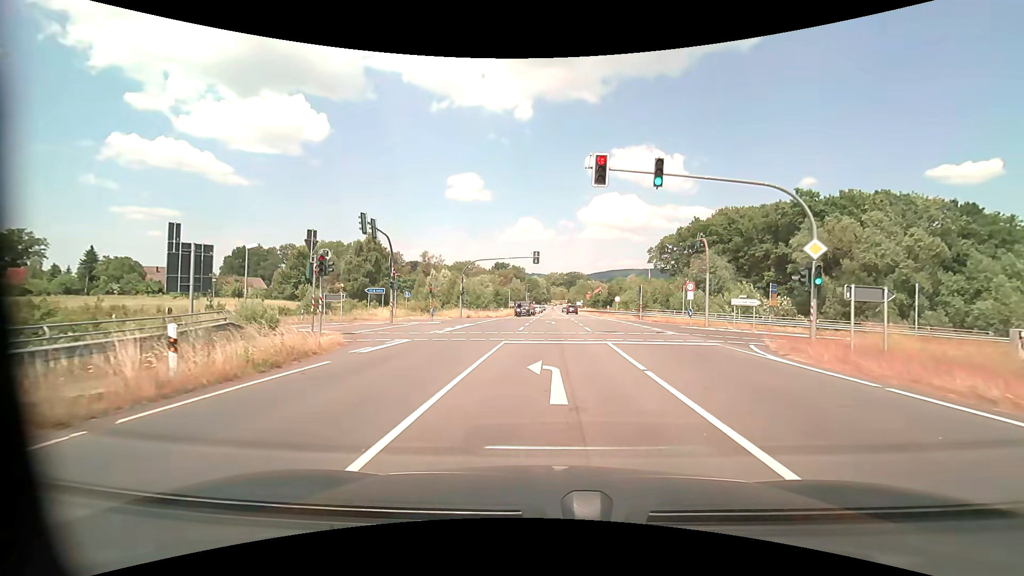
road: secondary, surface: asphalt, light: Day
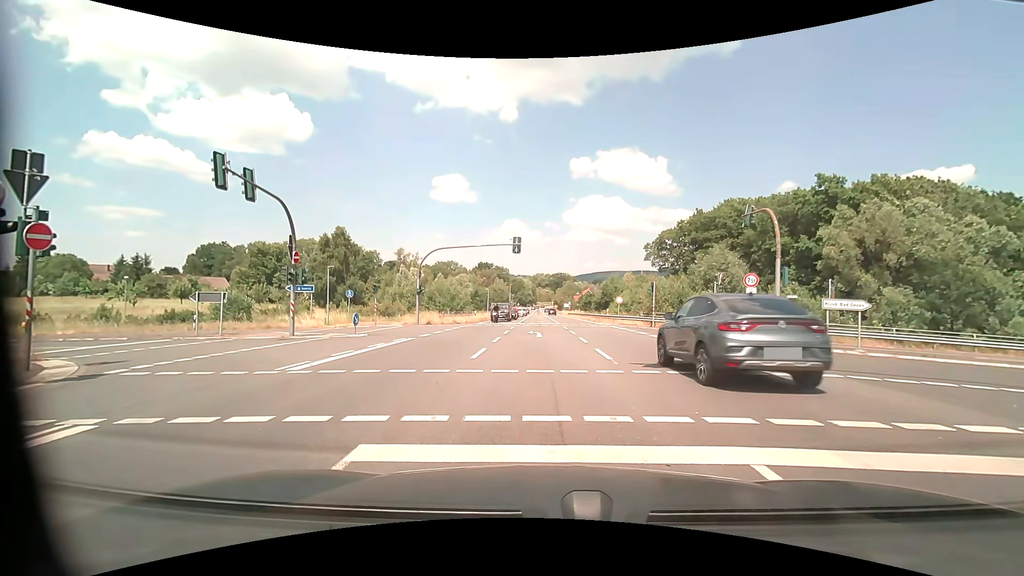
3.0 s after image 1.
(+0.1, +11.7) m; +1°
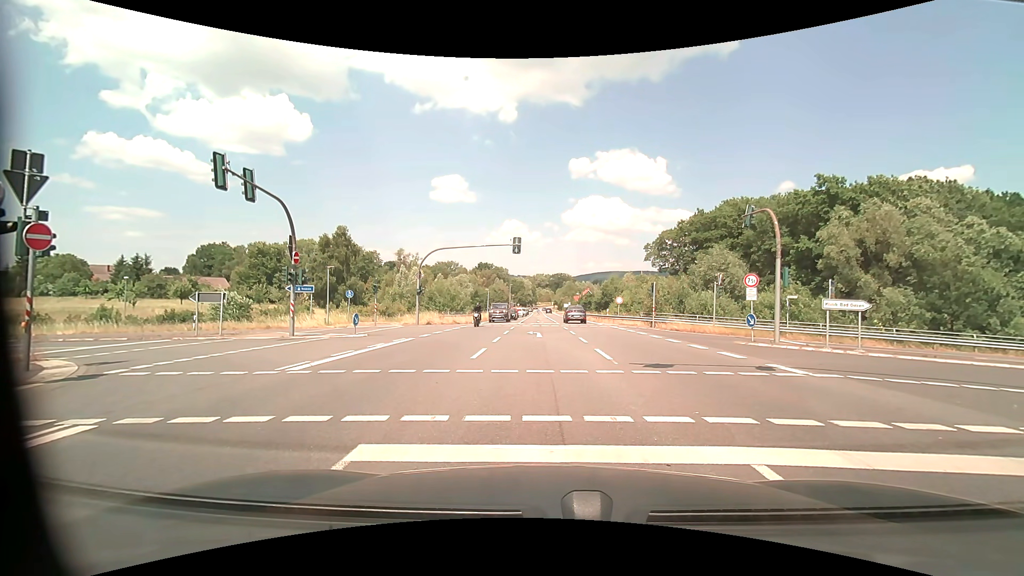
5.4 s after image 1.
(0.0, +0.1) m; 0°
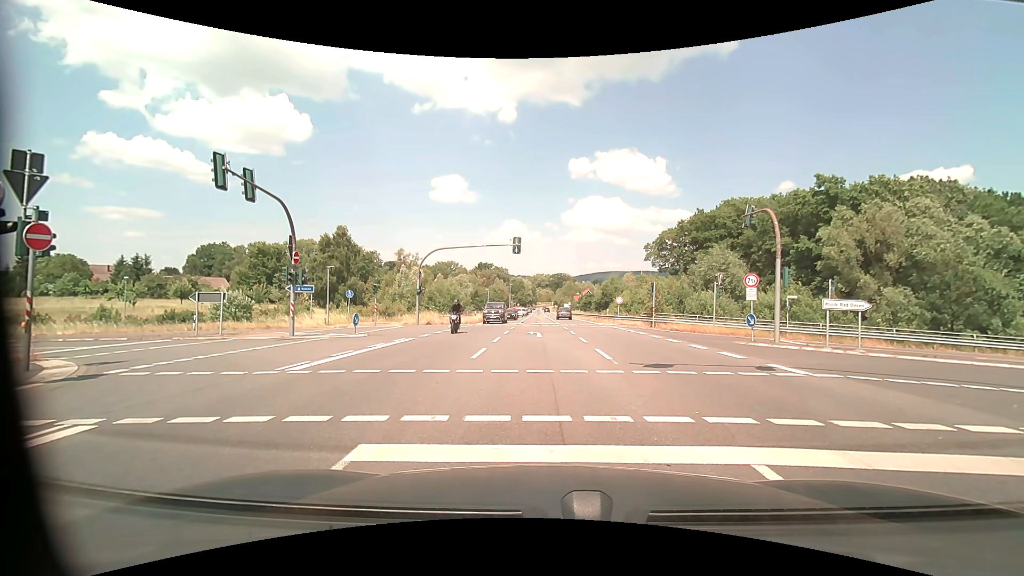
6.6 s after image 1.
(0.0, 0.0) m; 0°
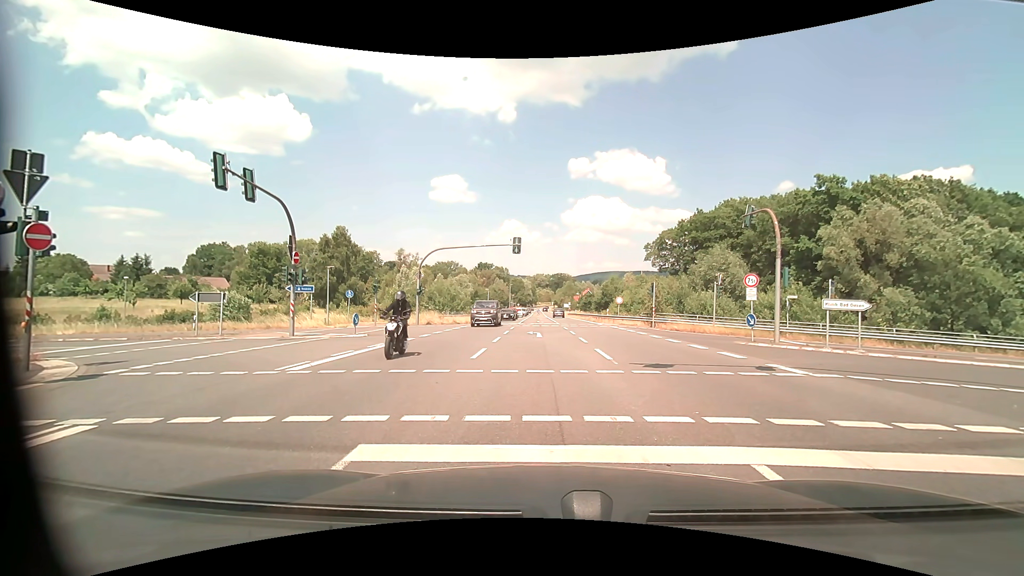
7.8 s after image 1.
(0.0, 0.0) m; 0°
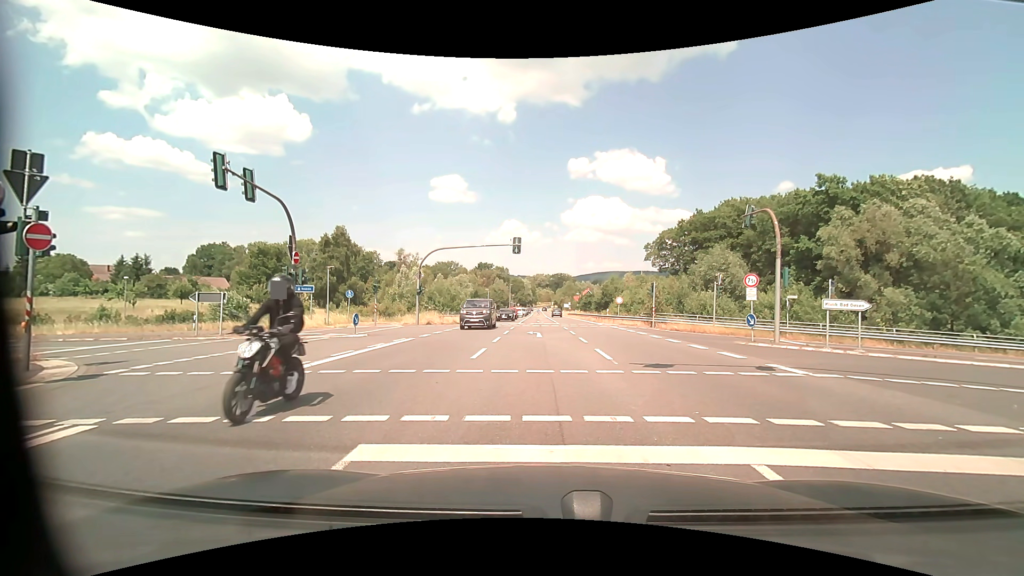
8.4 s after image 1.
(0.0, 0.0) m; 0°
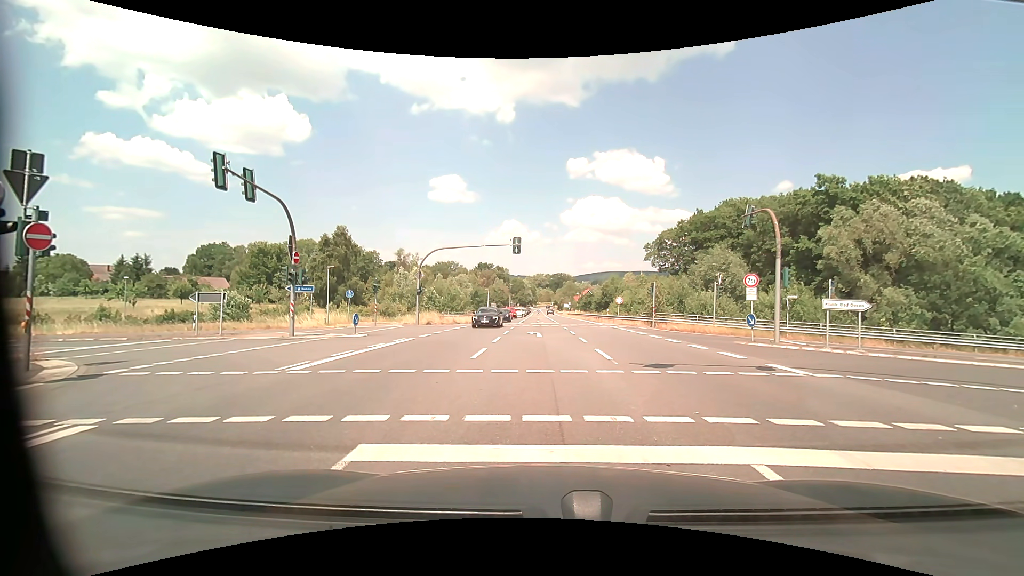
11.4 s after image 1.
(0.0, 0.0) m; 0°
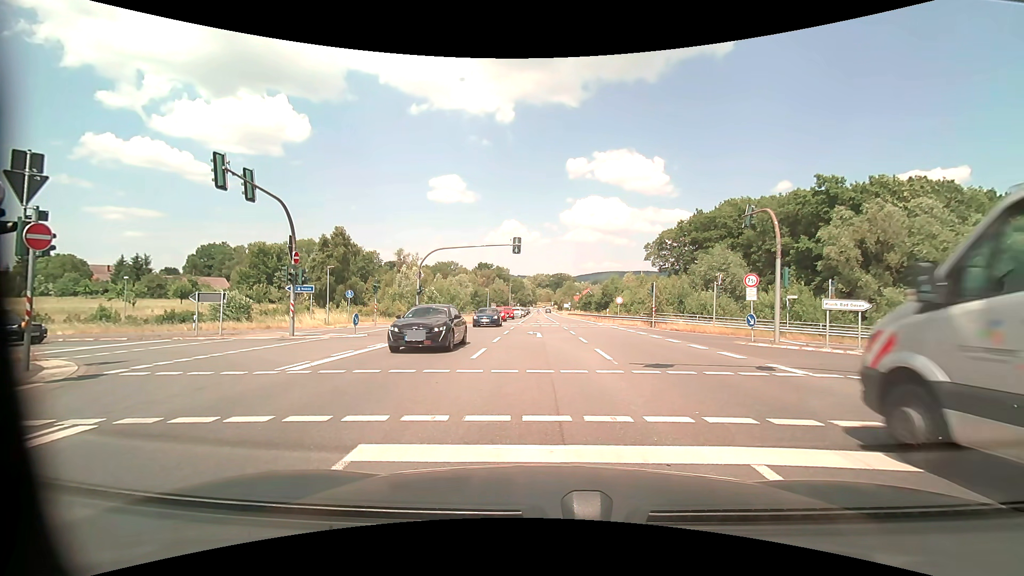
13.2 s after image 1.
(0.0, 0.0) m; 0°
(0, +10) (0, +20) (-5, +29) (-14, +32) (-24, +32) (-34, +32) (-44, +31) (-54, +30) (-64, +29) (-74, +28) m
